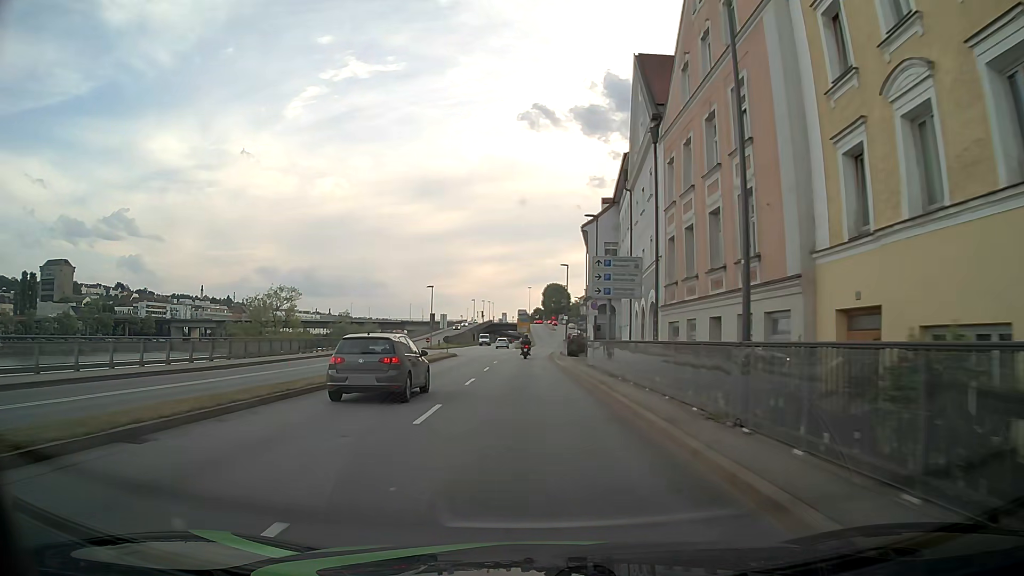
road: primary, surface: asphalt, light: Day
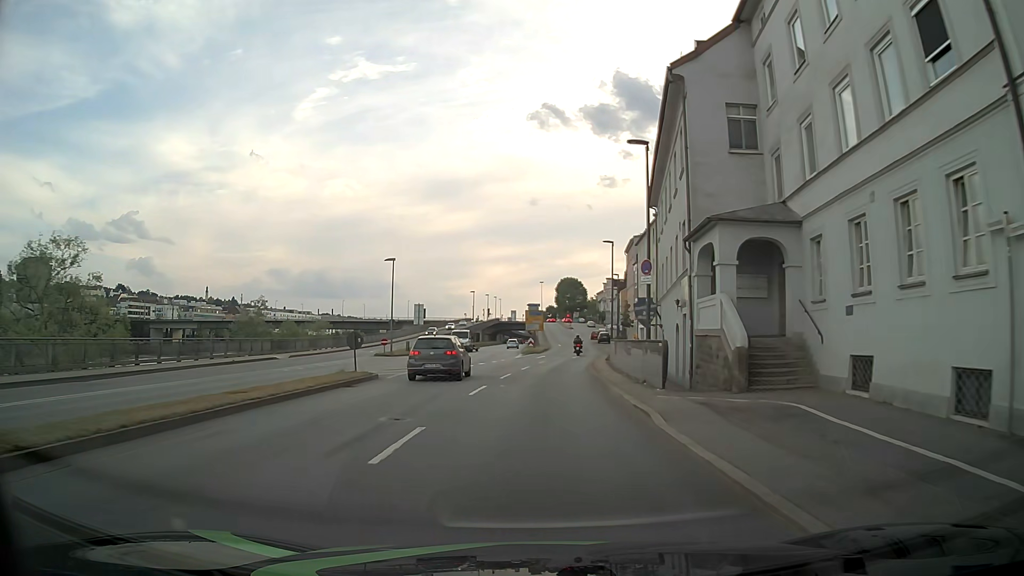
(-0.1, +30.6) m; 0°
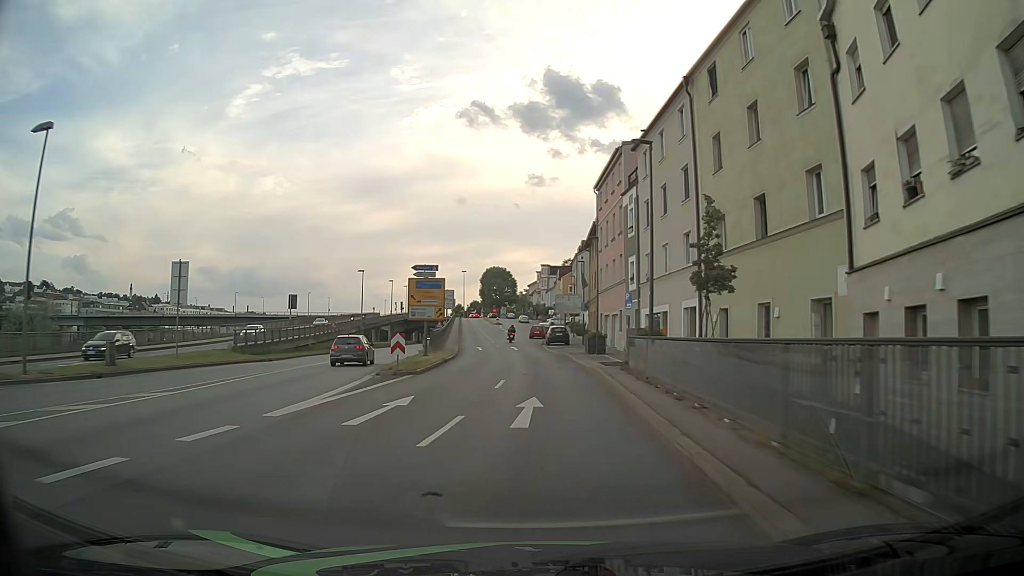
(+1.4, +38.2) m; +5°
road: primary_link
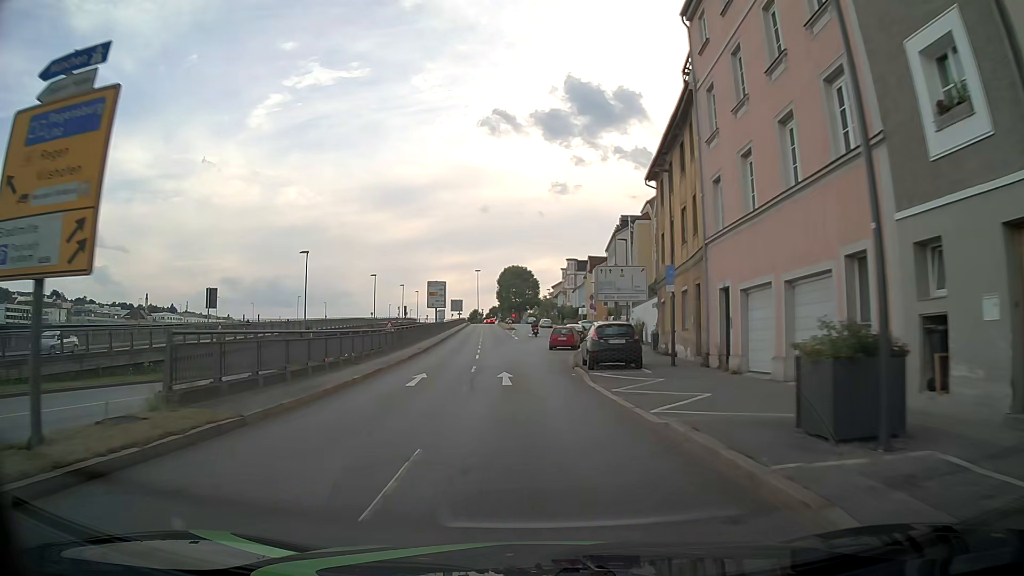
(+0.3, +30.5) m; -2°
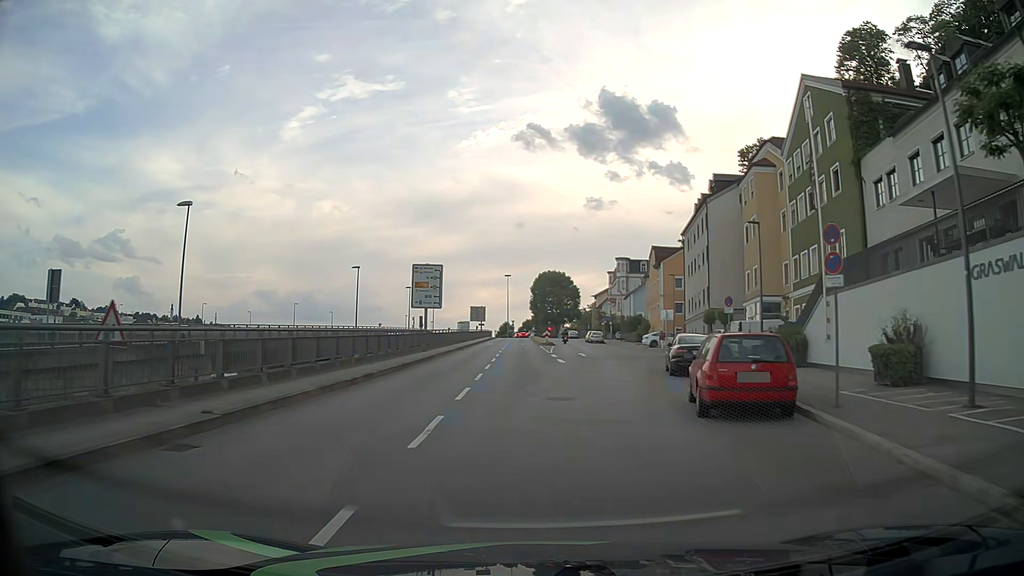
(-0.9, +30.0) m; -3°
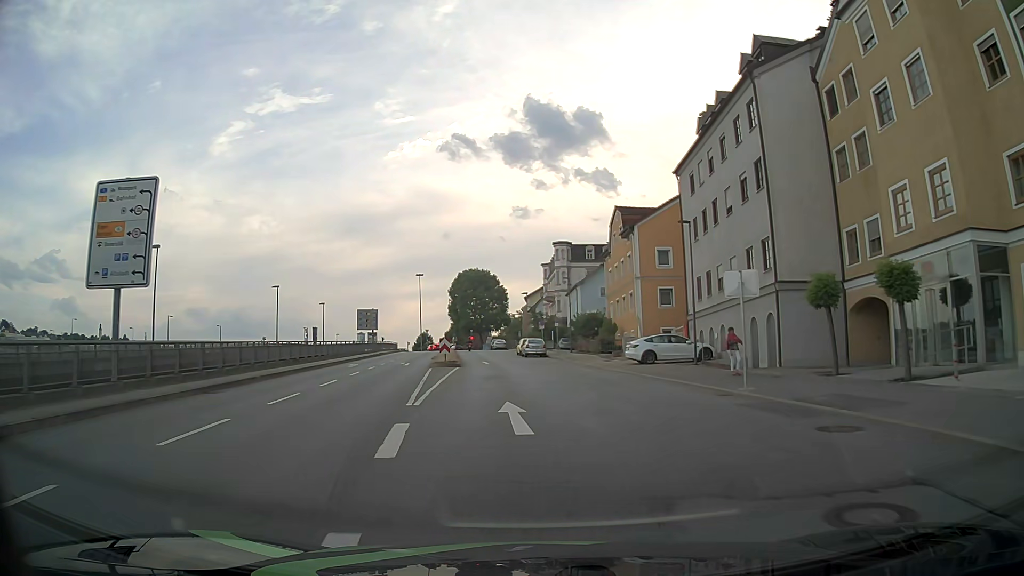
(+2.1, +29.6) m; +6°
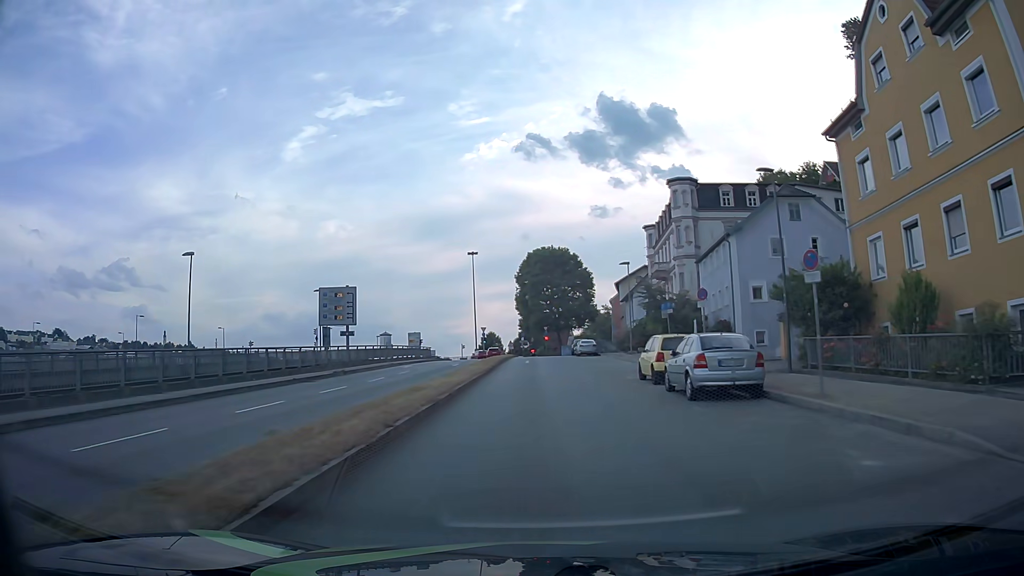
(-2.0, +37.2) m; -7°
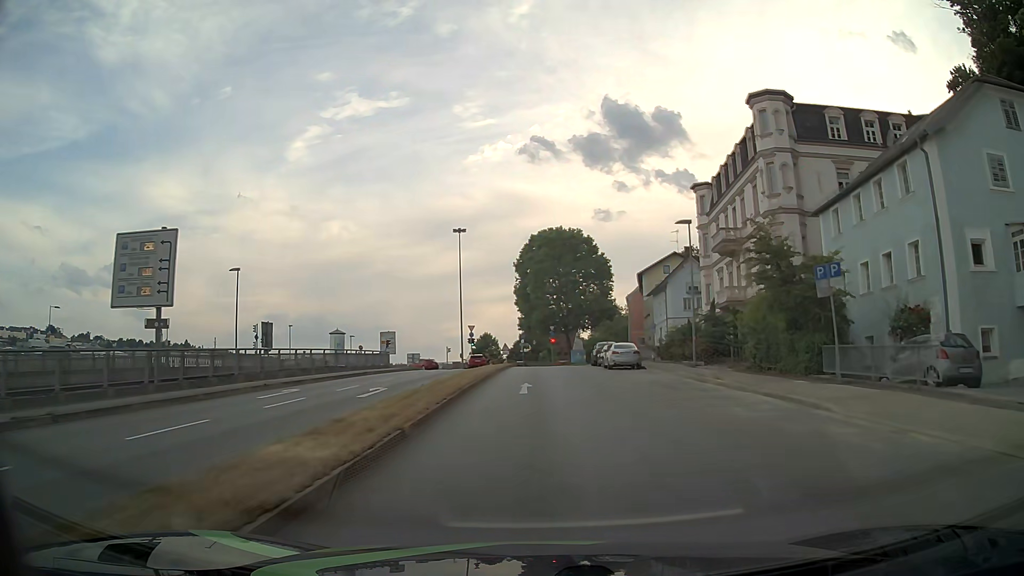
(0.0, +22.7) m; 0°
(0, +10) (0, +20) (0, +30) (+1, +40) (+1, +50) (0, +60) (-1, +70) (-6, +78) (-15, +84) (-24, +87) m
